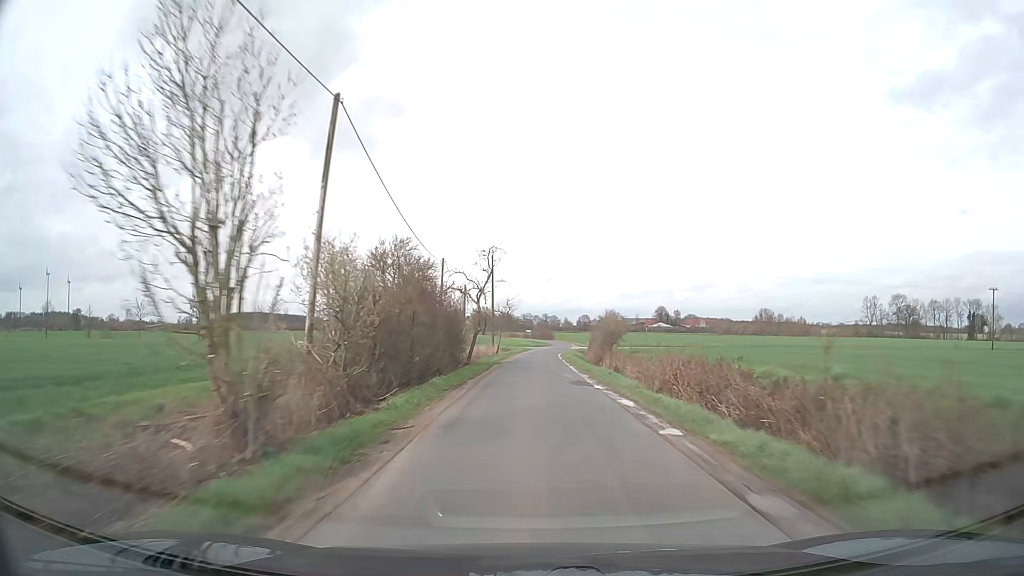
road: unclassified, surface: asphalt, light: Day
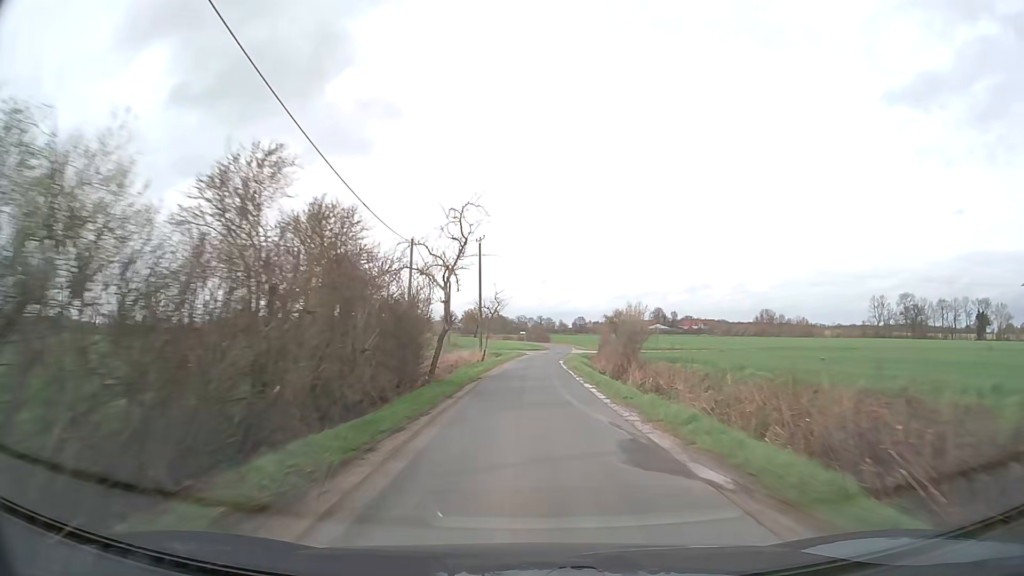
(0.0, +12.0) m; 0°
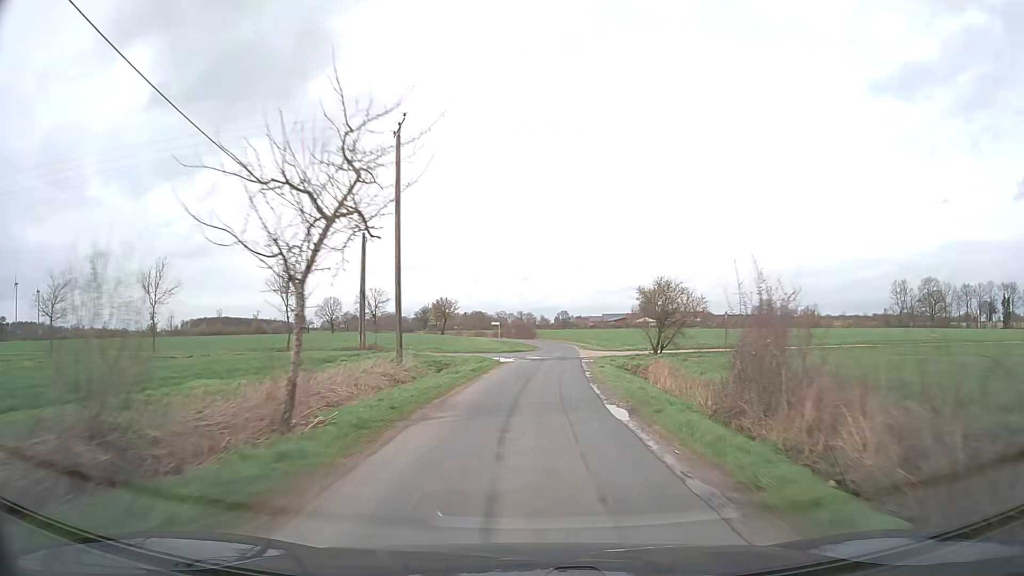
(+0.2, +35.0) m; +2°
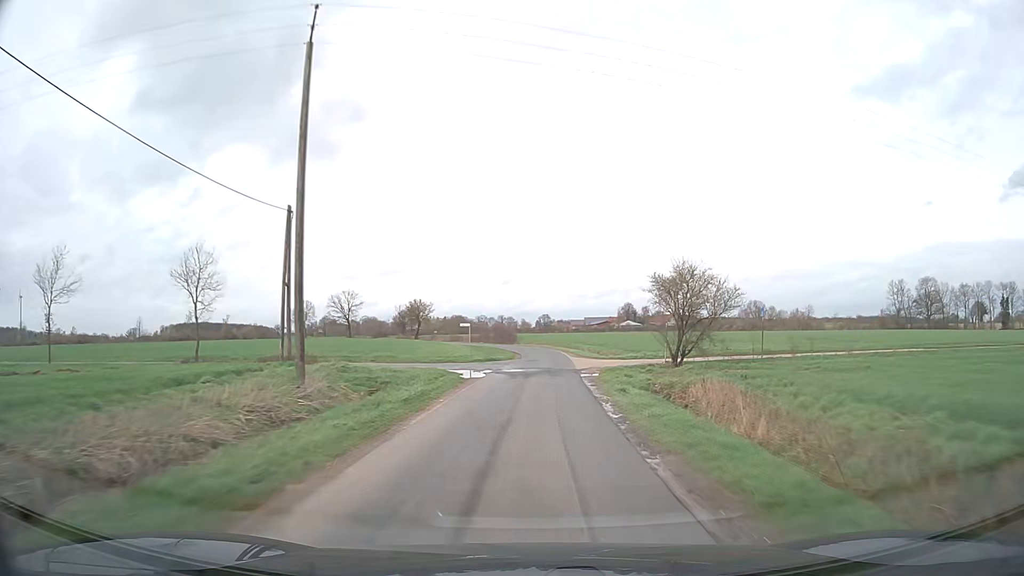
(+0.1, +11.4) m; +1°
(0, +10) (+1, +20) (+1, +30) (+2, +40) (+2, +50) (+1, +60) (0, +70) (-2, +80) (-5, +89) (-8, +99) m
